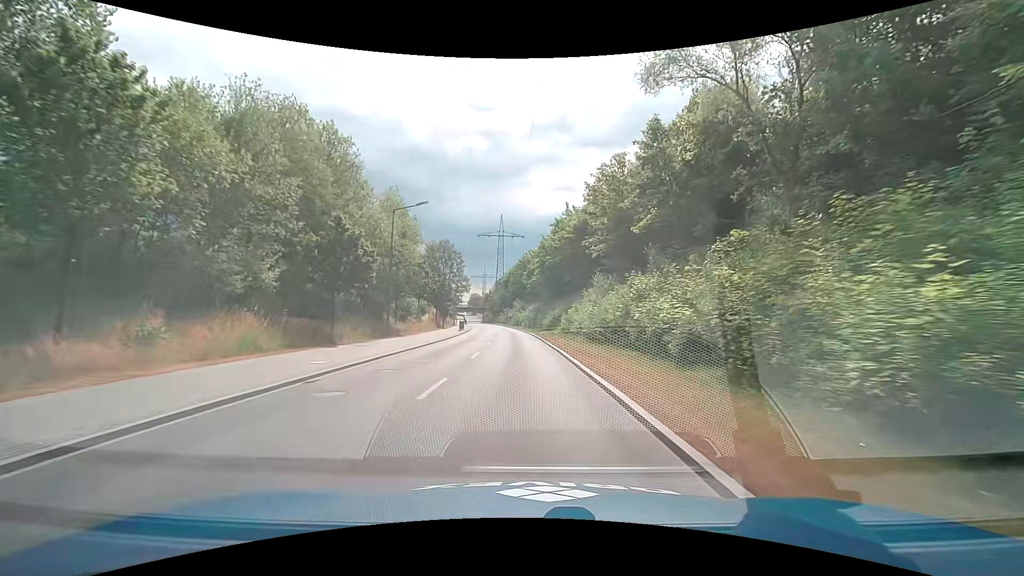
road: tertiary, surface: asphalt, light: Day
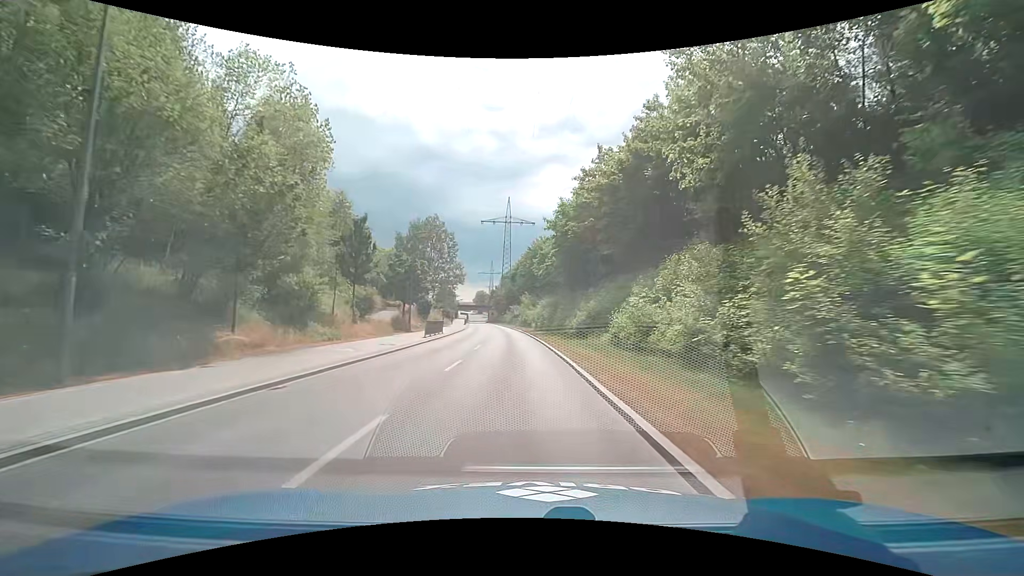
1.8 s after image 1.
(-0.1, +22.8) m; -1°
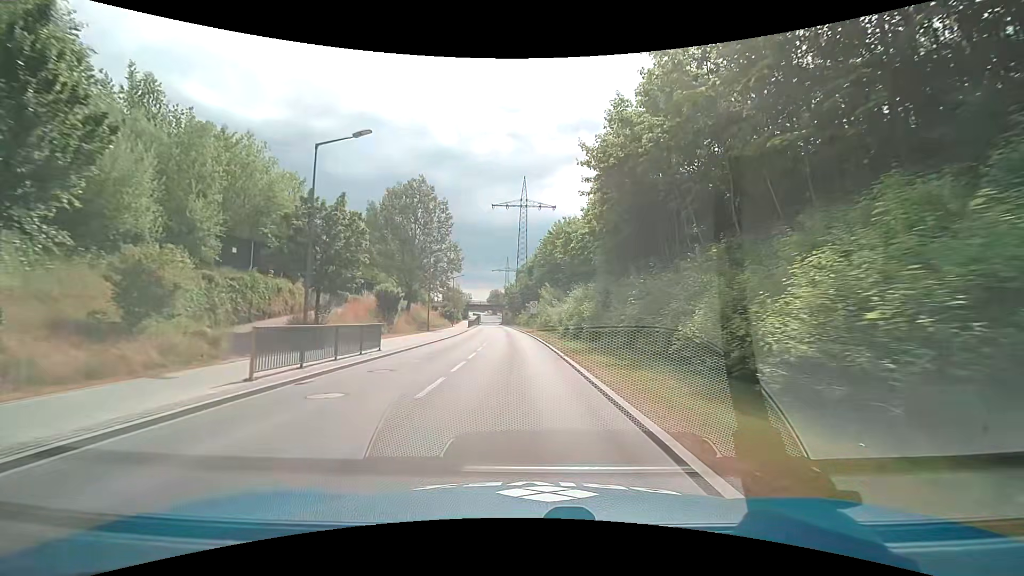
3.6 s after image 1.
(-0.5, +22.3) m; -2°
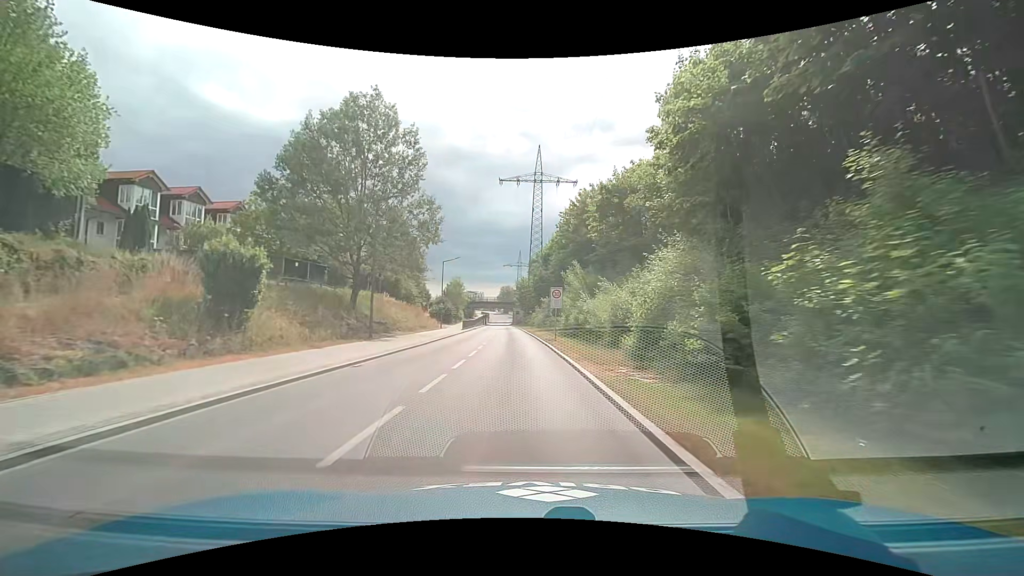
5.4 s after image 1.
(-0.2, +22.0) m; -1°
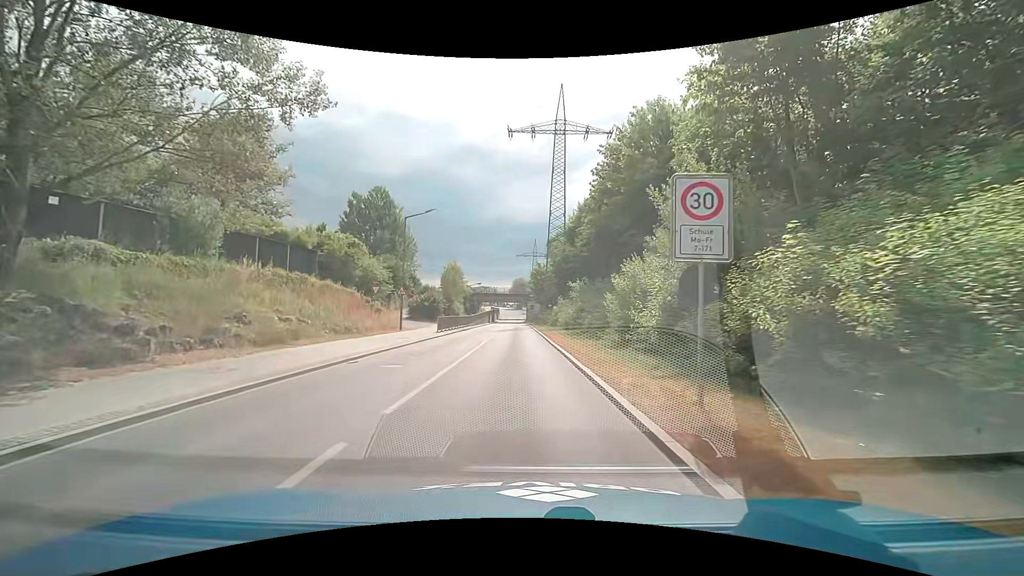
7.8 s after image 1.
(-0.4, +24.7) m; -2°
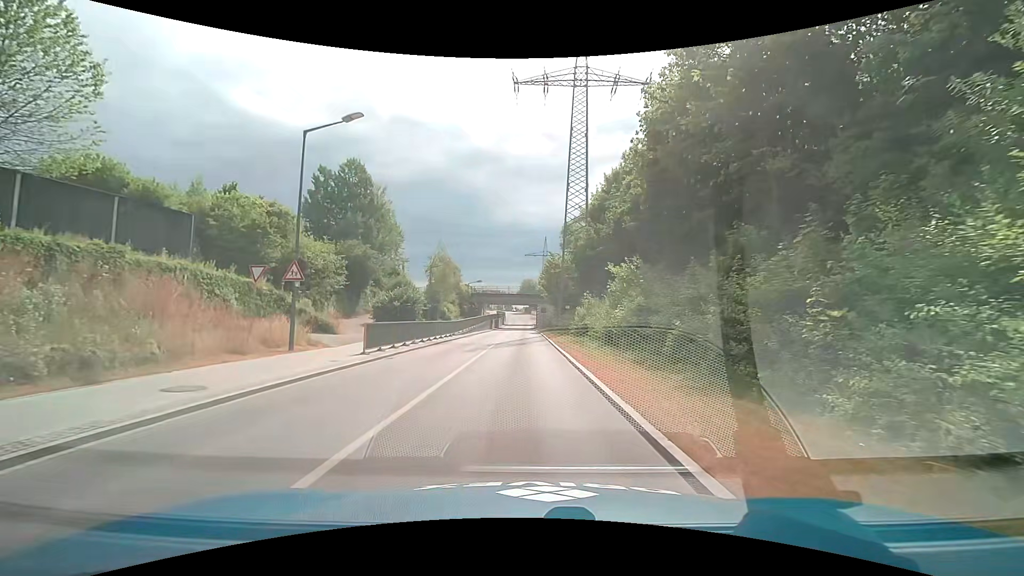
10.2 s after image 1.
(-0.1, +17.4) m; -1°
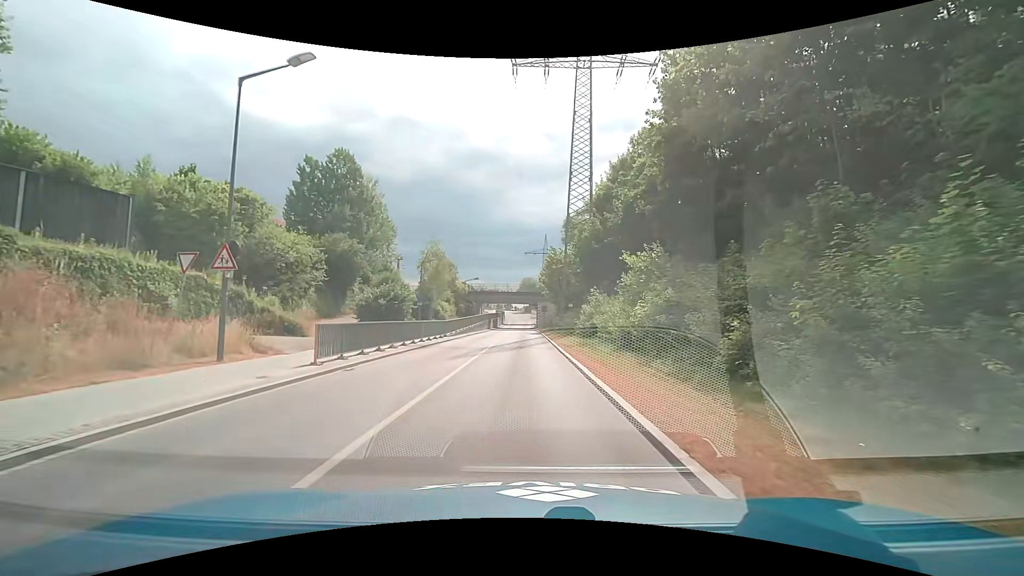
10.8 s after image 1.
(0.0, +4.2) m; 0°
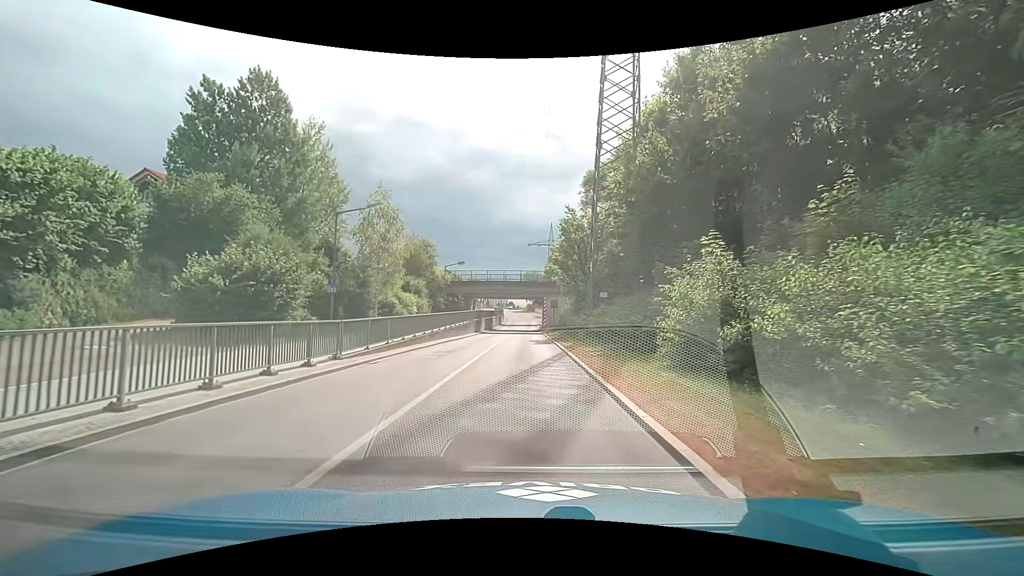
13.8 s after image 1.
(0.0, +21.0) m; 0°
(0, +10) (0, +20) (0, +30) (0, +40) (0, +50) (0, +60) (0, +70) (-1, +80) (-1, +90) (-1, +100) m
